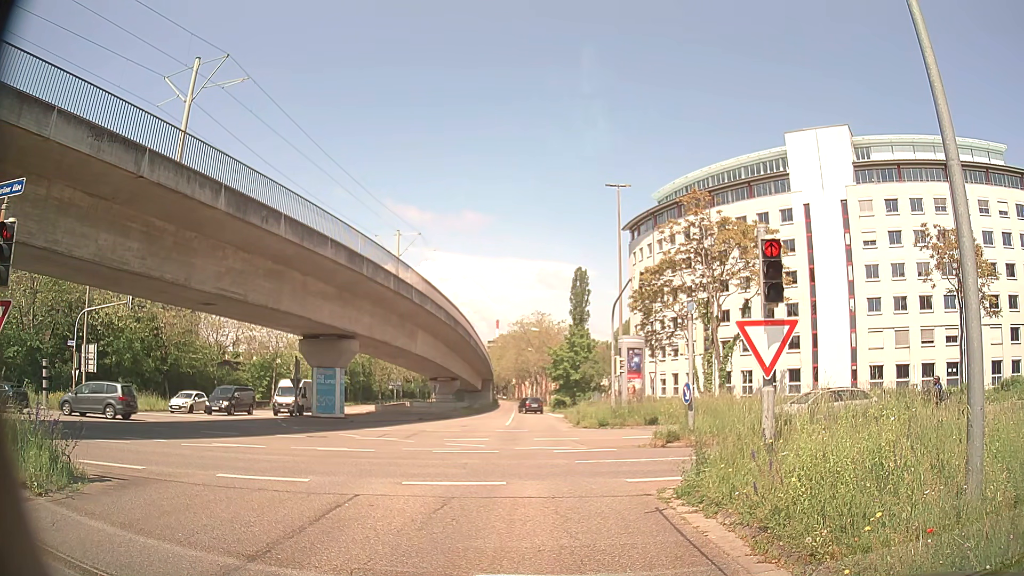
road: tertiary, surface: asphalt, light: Day
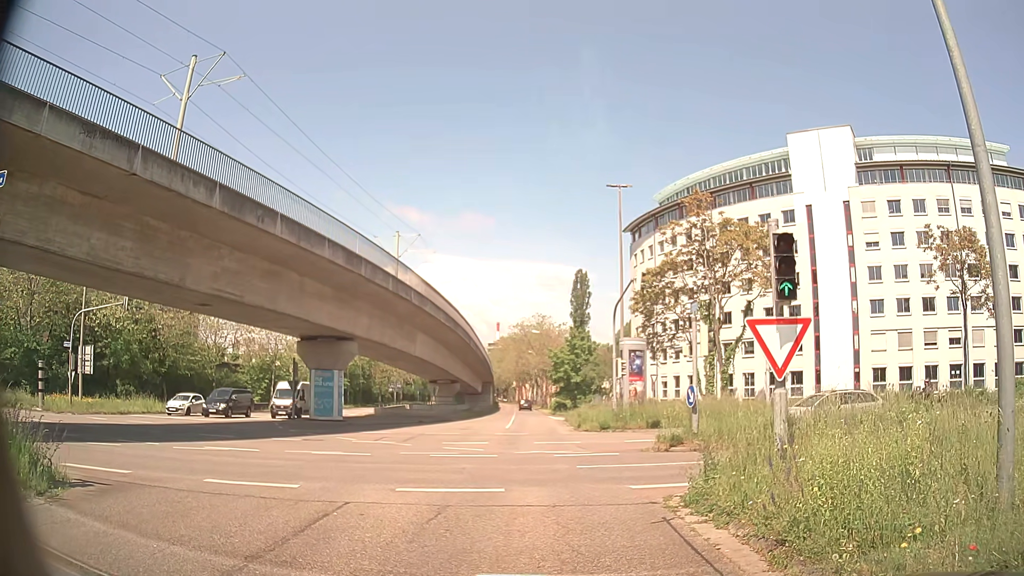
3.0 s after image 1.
(0.0, +0.5) m; 0°
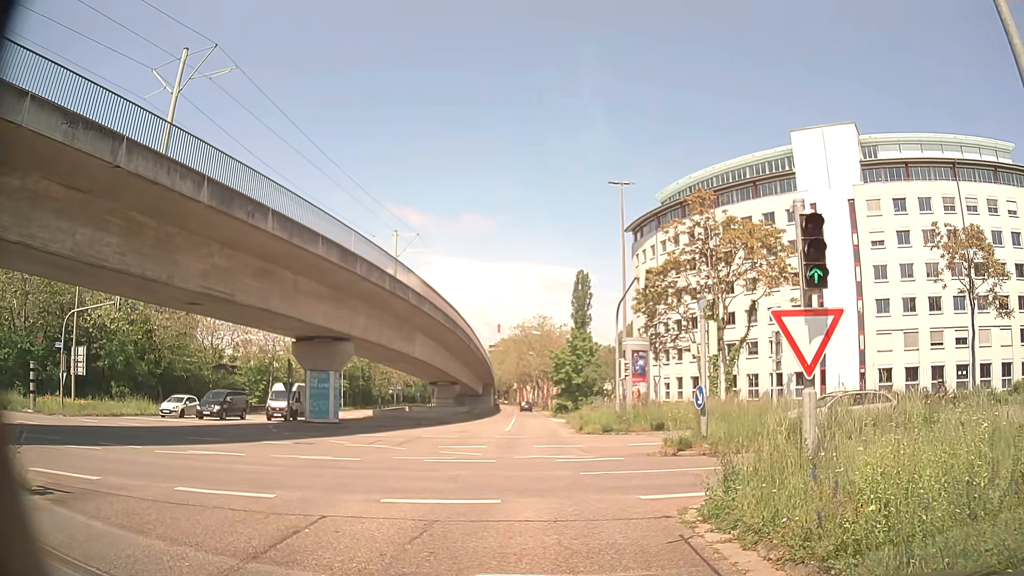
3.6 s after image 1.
(0.0, +1.1) m; -2°
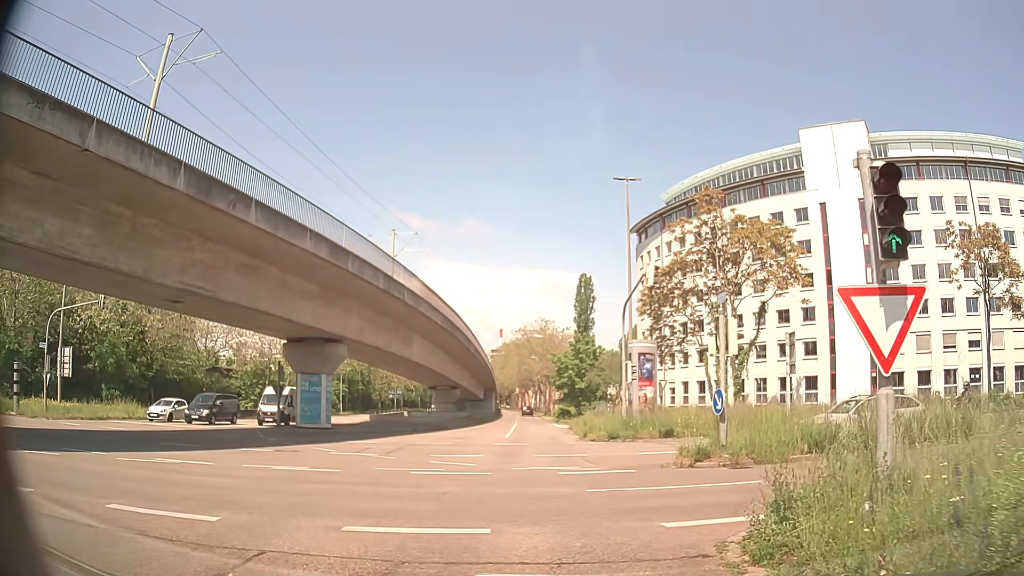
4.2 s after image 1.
(0.0, +1.9) m; -1°
